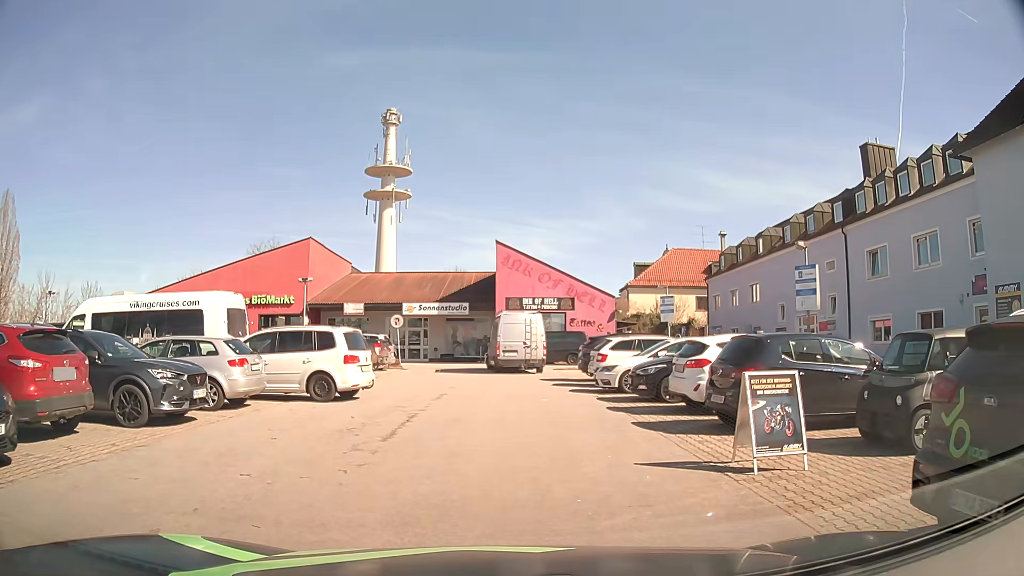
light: Day
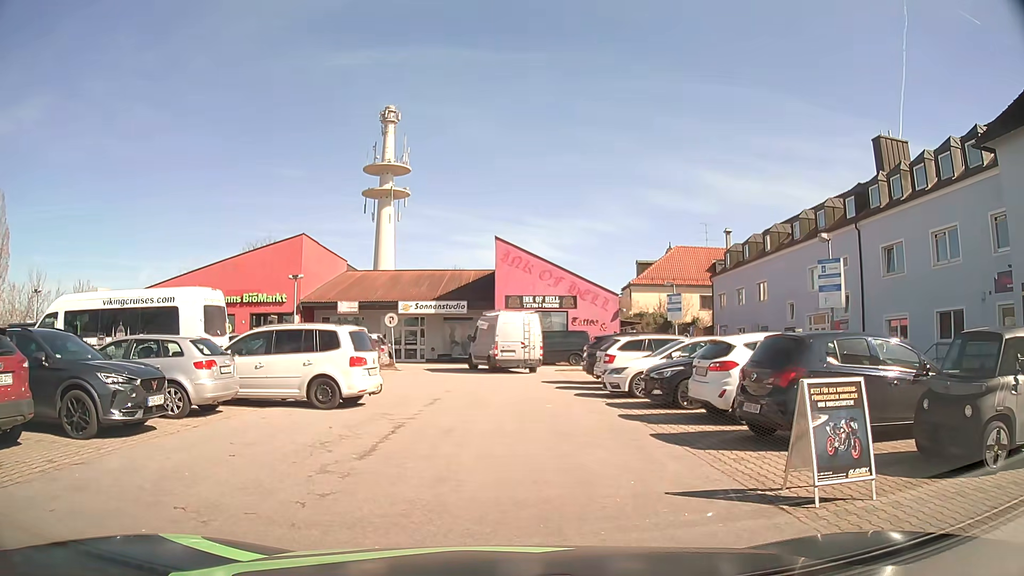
(0.0, +1.5) m; +1°
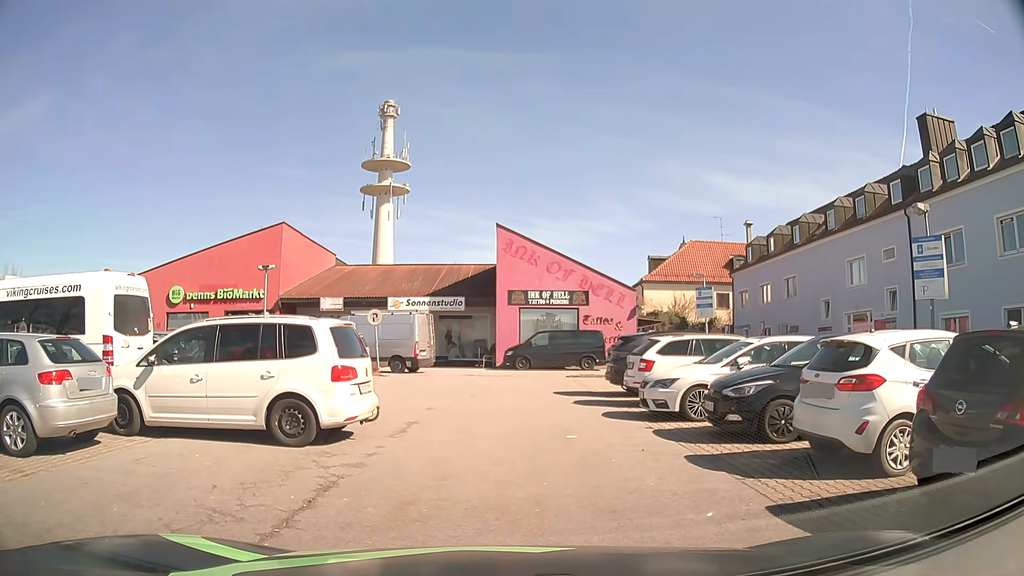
(0.0, +4.3) m; 0°
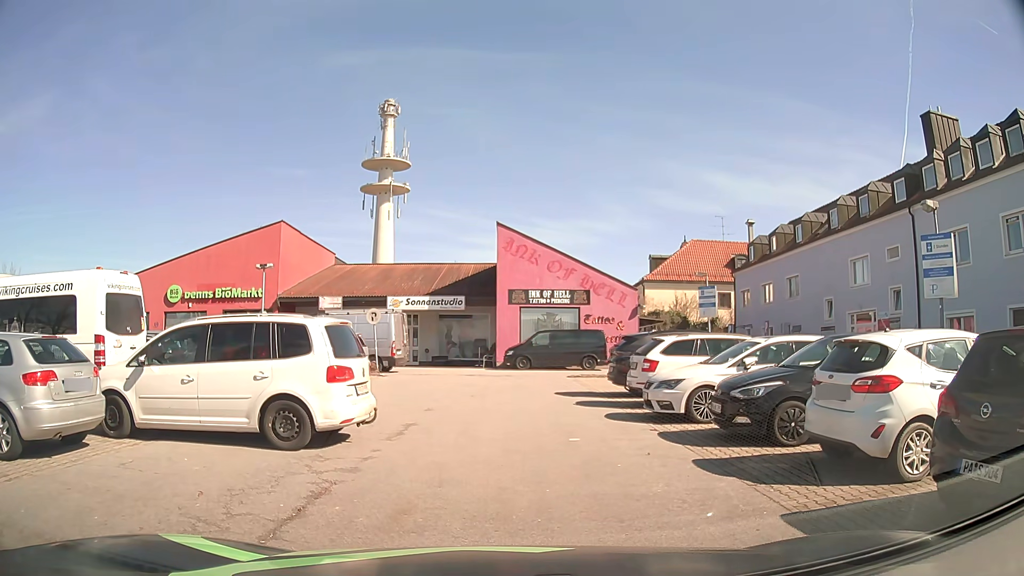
(0.0, +0.3) m; 0°
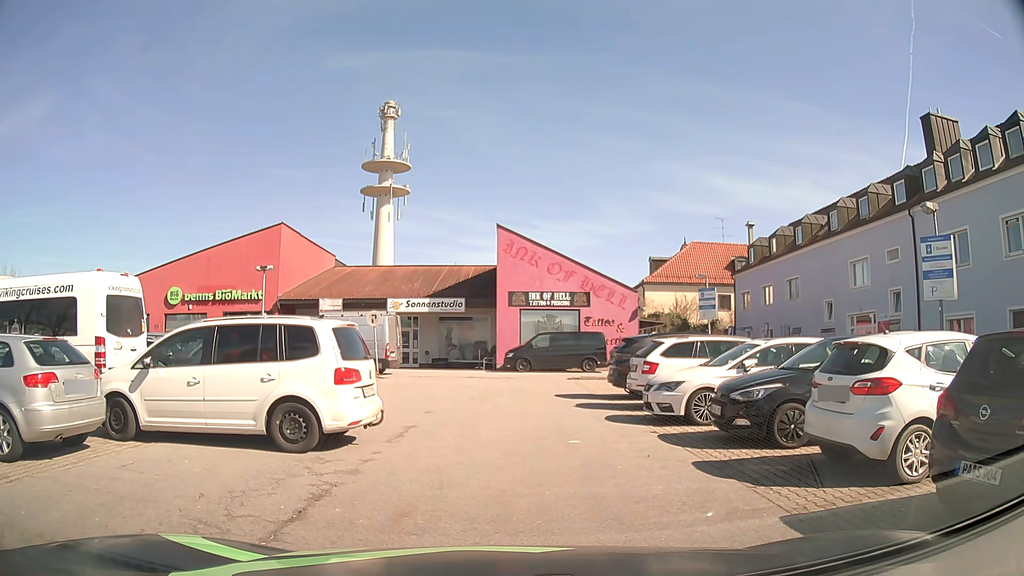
(0.0, +0.1) m; 0°
